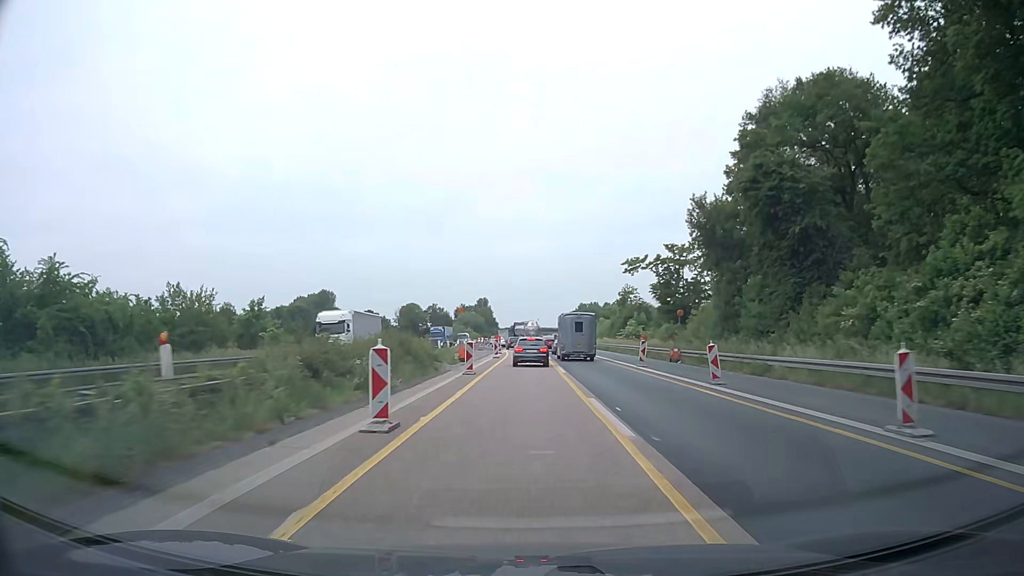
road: motorway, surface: asphalt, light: Day
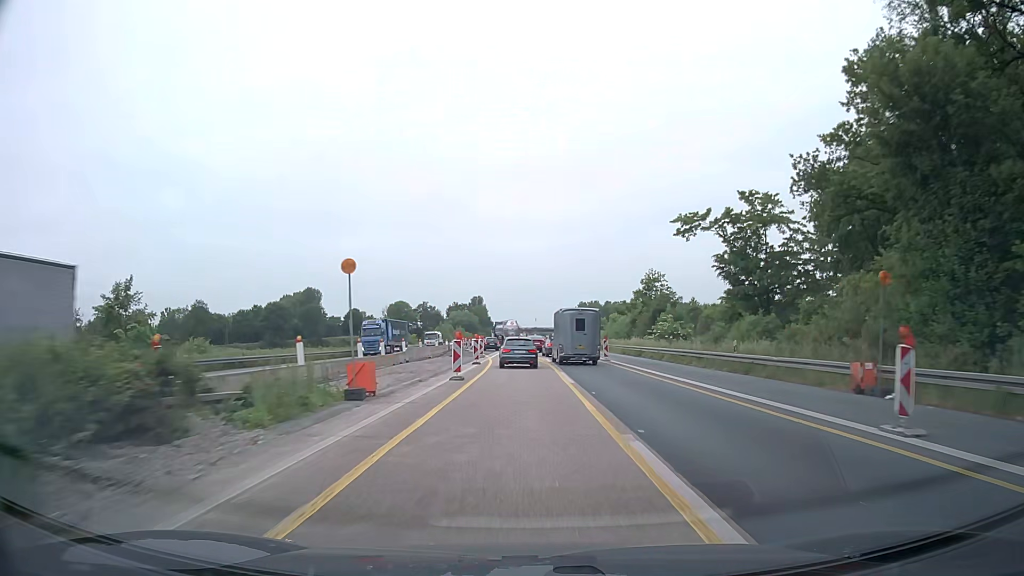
(-0.1, +24.0) m; 0°
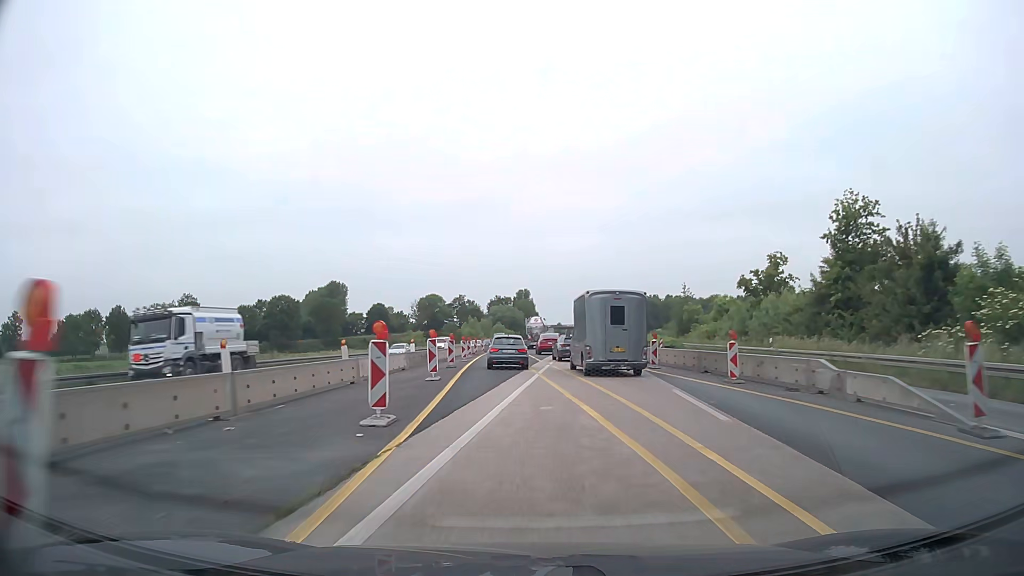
(-1.2, +46.1) m; -4°
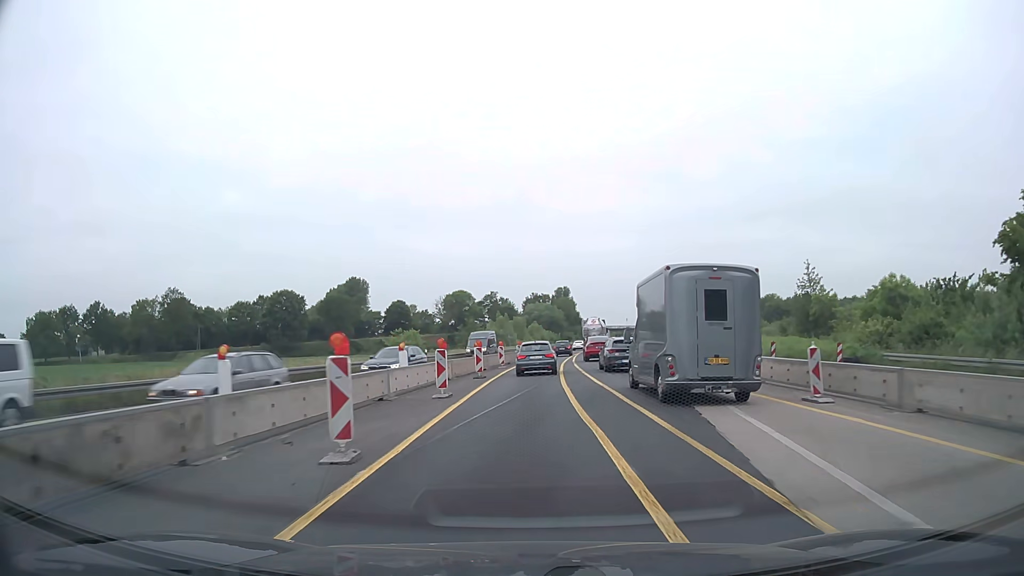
(-1.2, +33.5) m; -4°
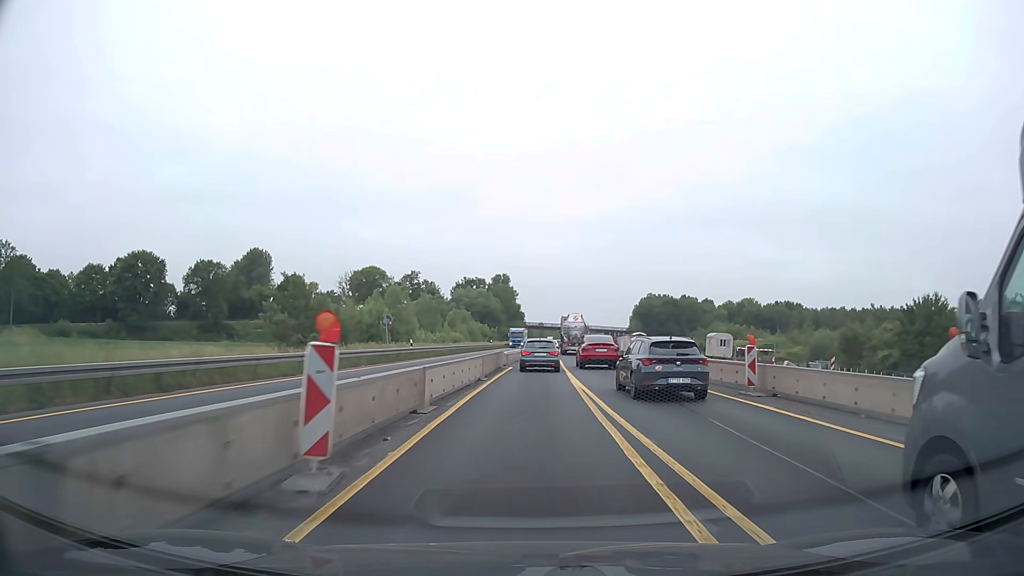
(+2.3, +55.4) m; +6°
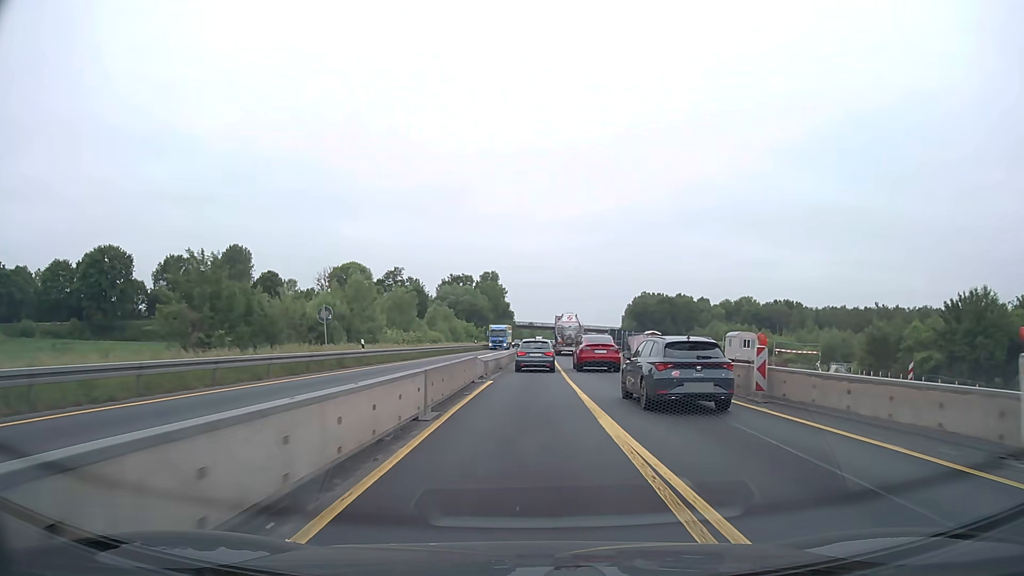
(+0.1, +11.1) m; +1°
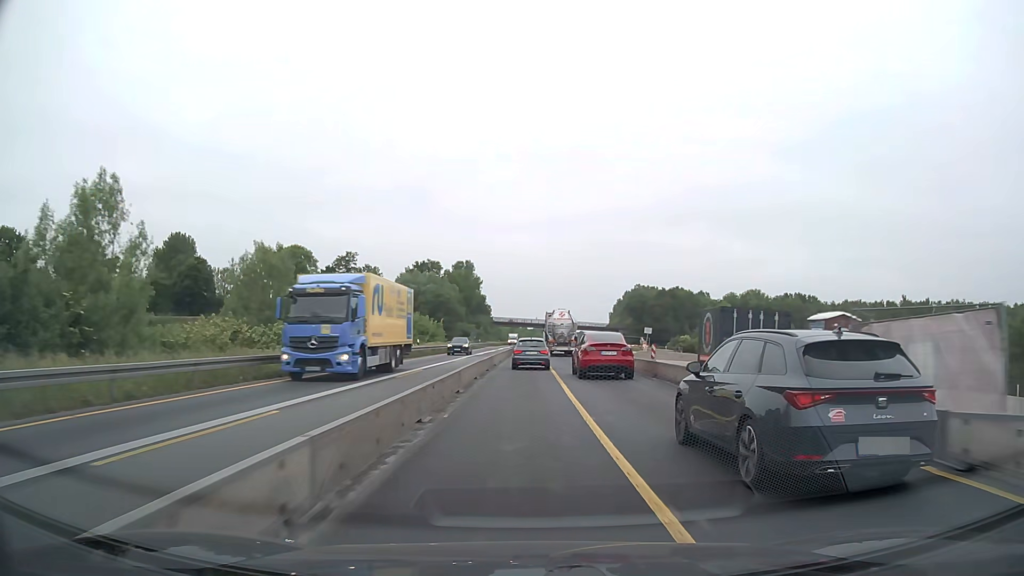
(+0.4, +33.3) m; +1°
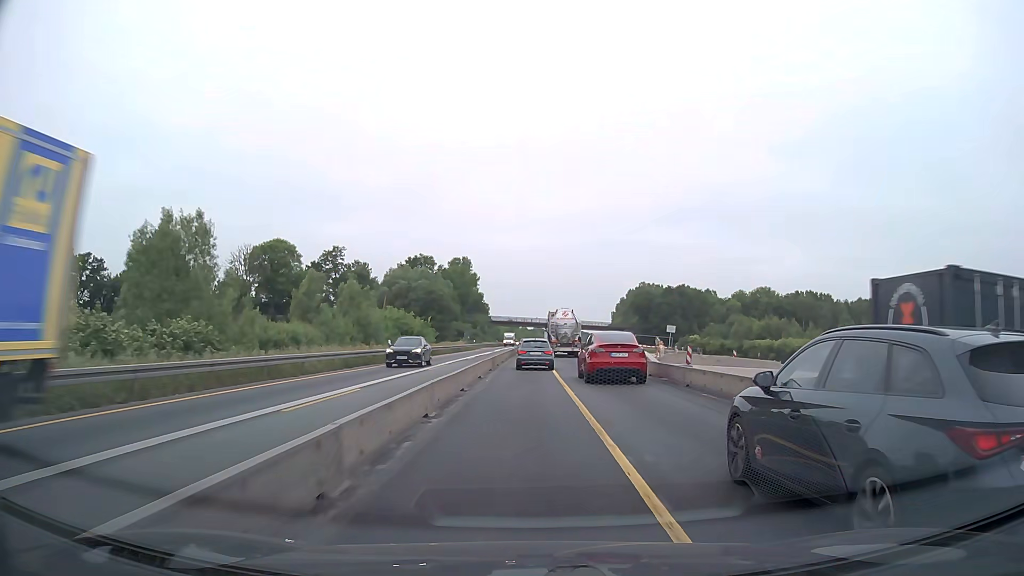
(0.0, +11.2) m; 0°
(0, +10) (0, +20) (0, +30) (0, +40) (0, +50) (0, +60) (+1, +70) (+1, +80) (+1, +90) (+1, +100) m
